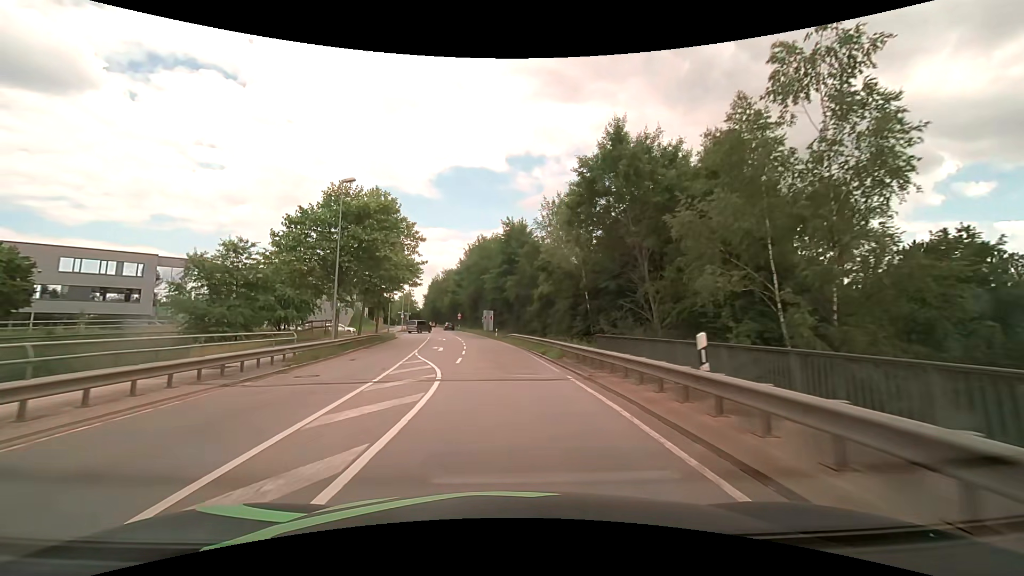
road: secondary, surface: asphalt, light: Day
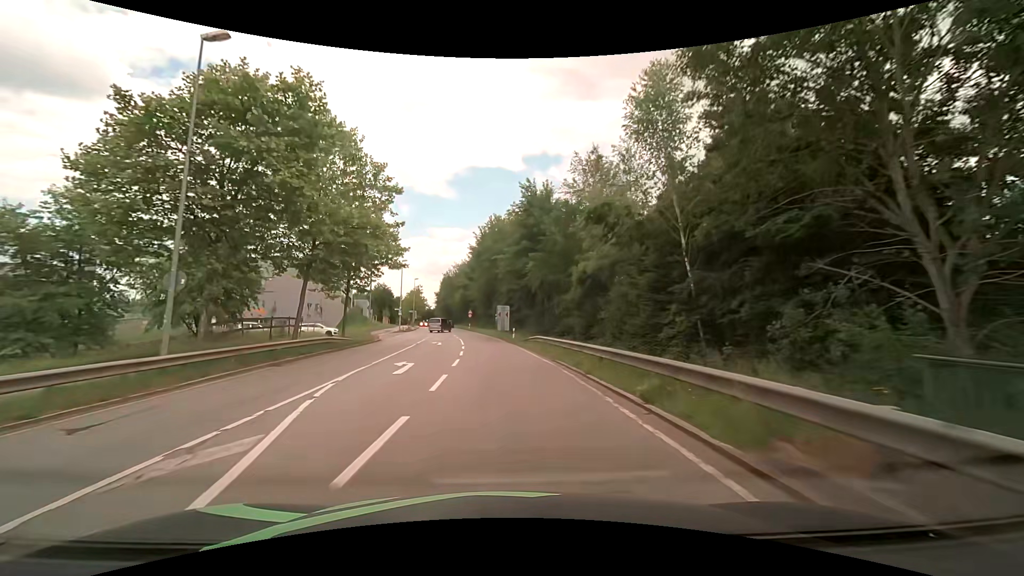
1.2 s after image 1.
(-0.2, +15.3) m; -2°
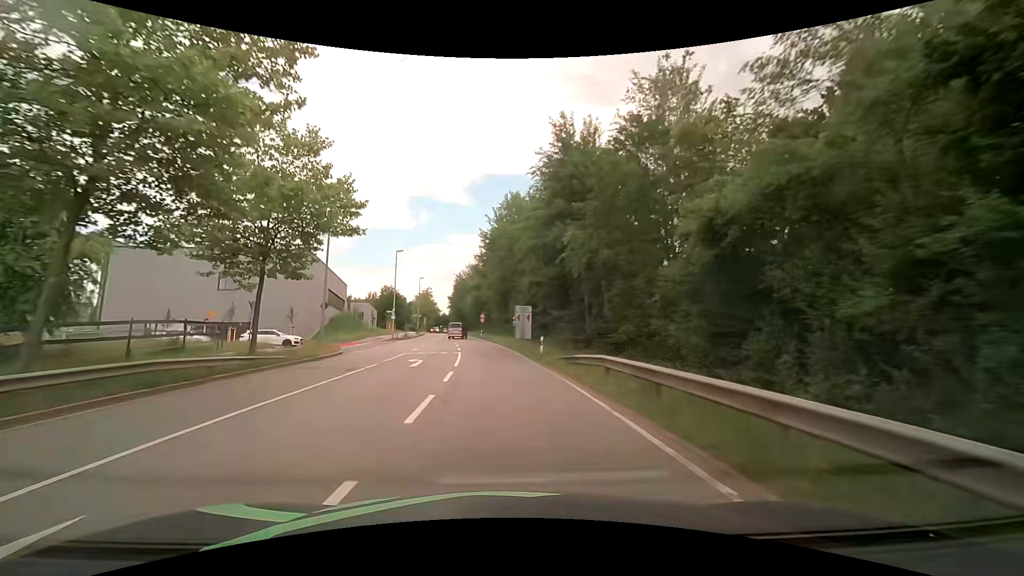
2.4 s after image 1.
(-0.3, +15.1) m; -2°
(0, +10) (0, +20) (-1, +30) (-2, +40) (-3, +50) (-4, +60) (-6, +70) (-7, +80) (-9, +89) (-11, +99) m
